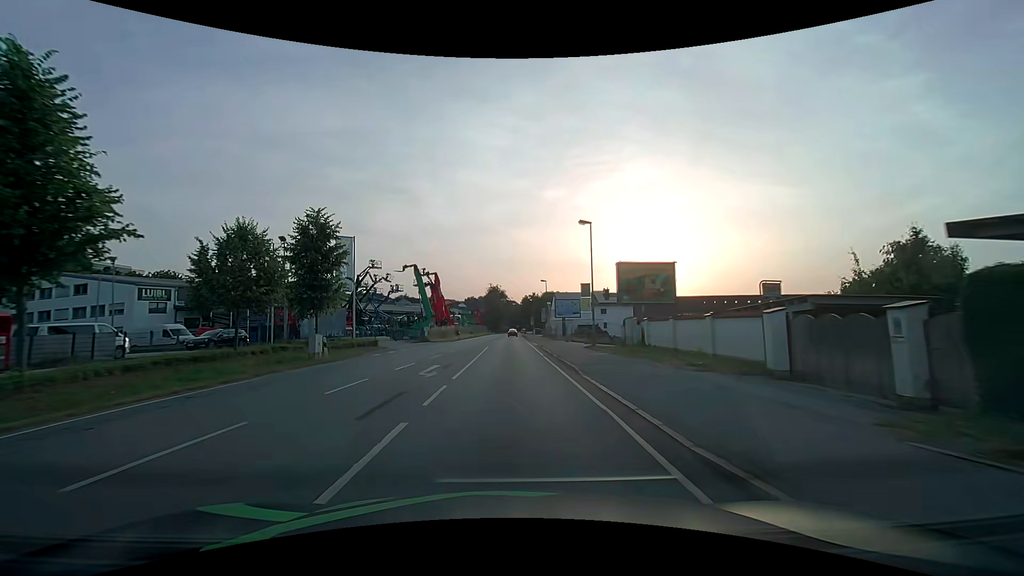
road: primary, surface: asphalt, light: Day
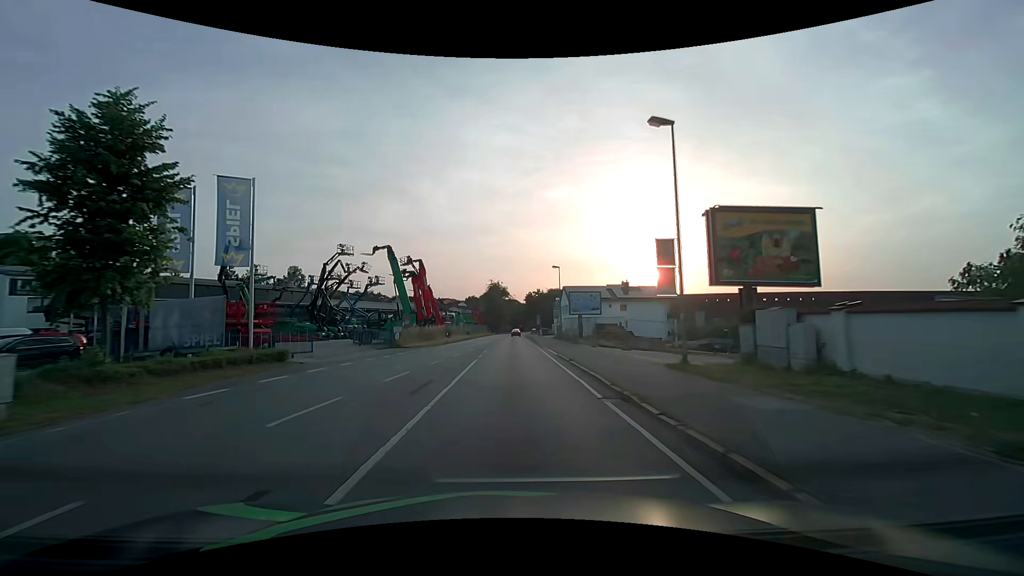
(+0.1, +15.3) m; 0°
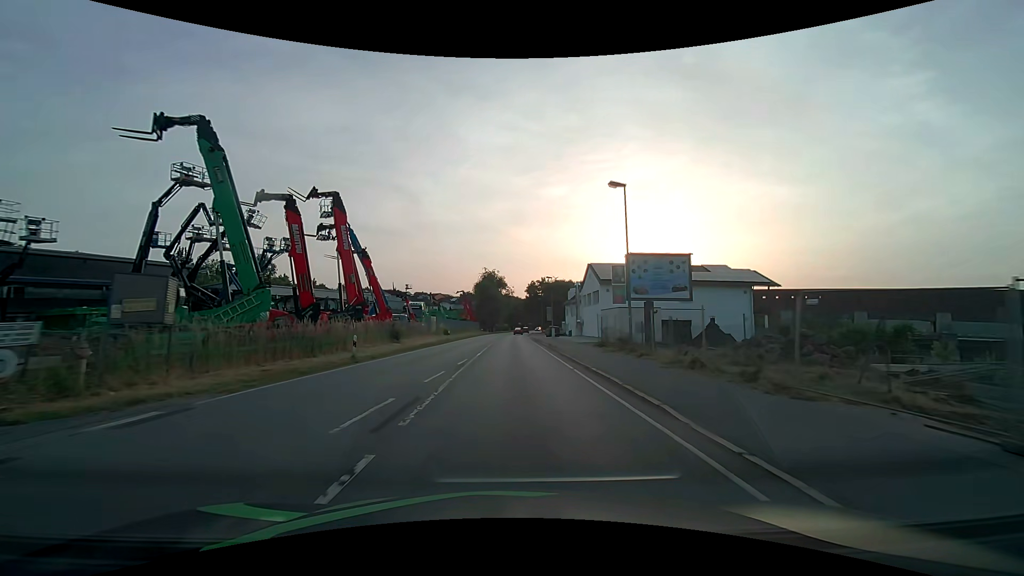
(0.0, +30.6) m; 0°
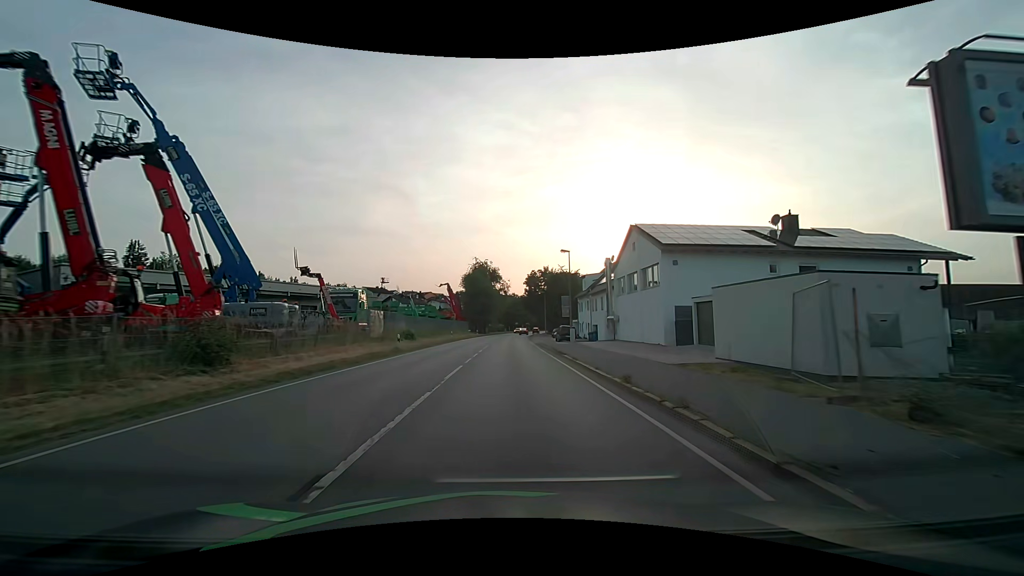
(+0.1, +23.0) m; 0°
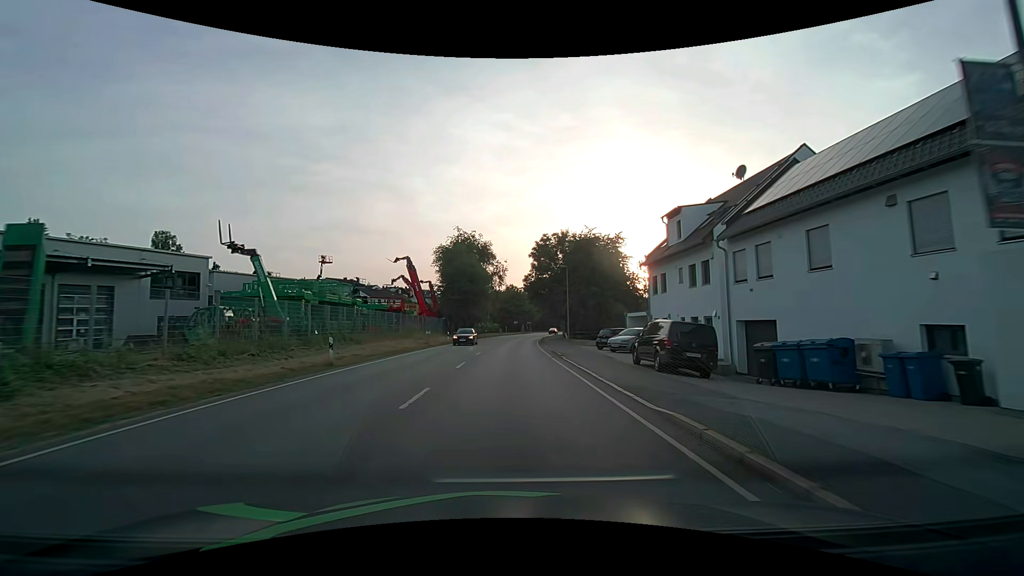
(+0.2, +38.2) m; 0°
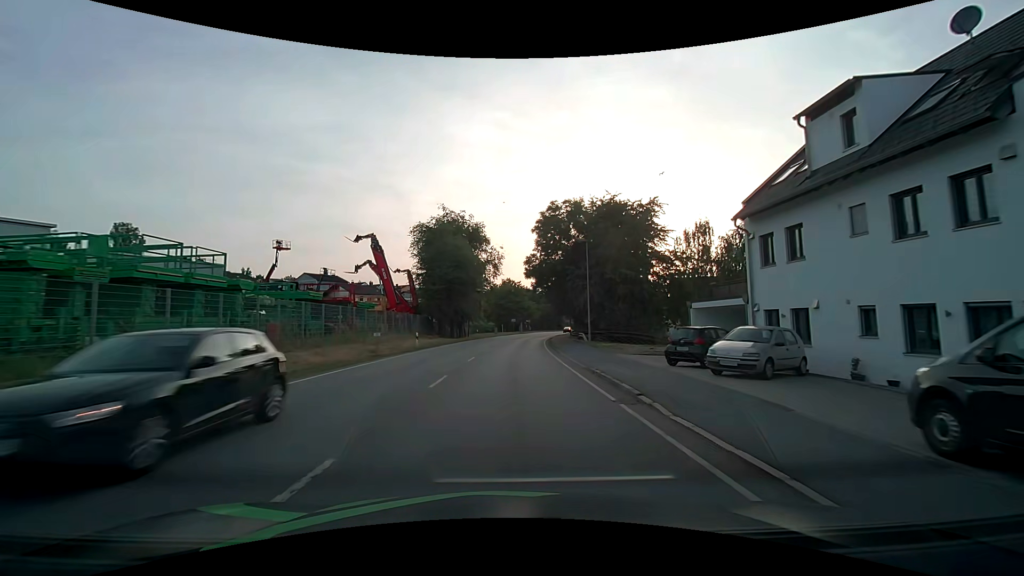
(+0.1, +15.2) m; +1°
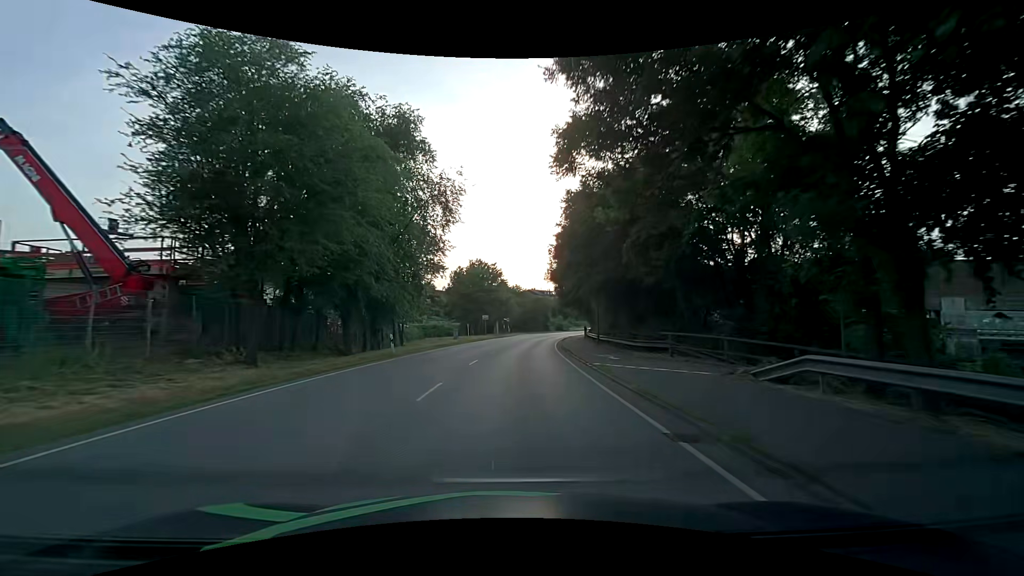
(+0.7, +38.1) m; +3°
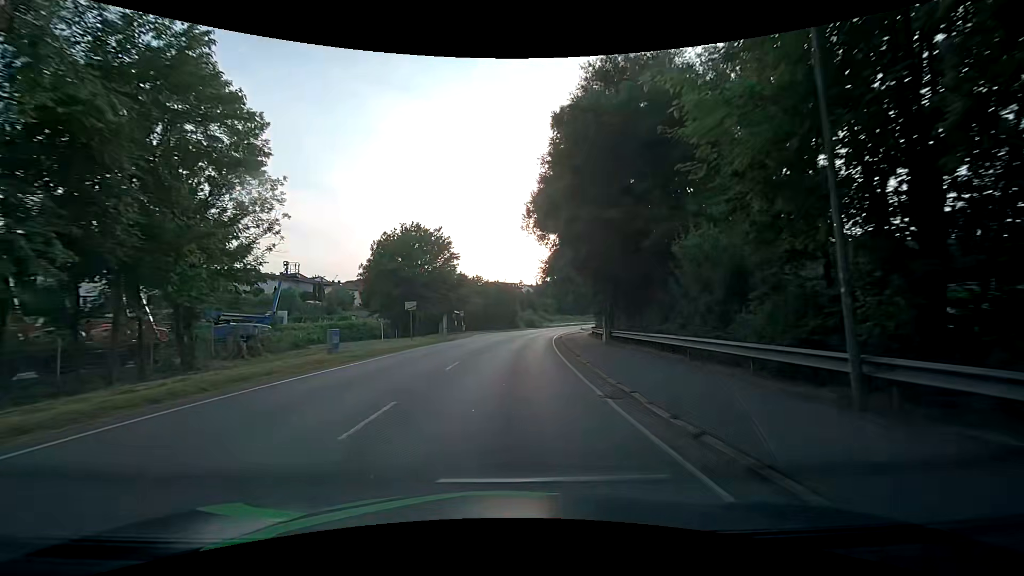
(+1.1, +30.4) m; +5°
(0, +10) (0, +20) (+1, +30) (+1, +40) (+2, +50) (+3, +60) (+5, +70) (+6, +80) (+8, +89) (+10, +99) m
